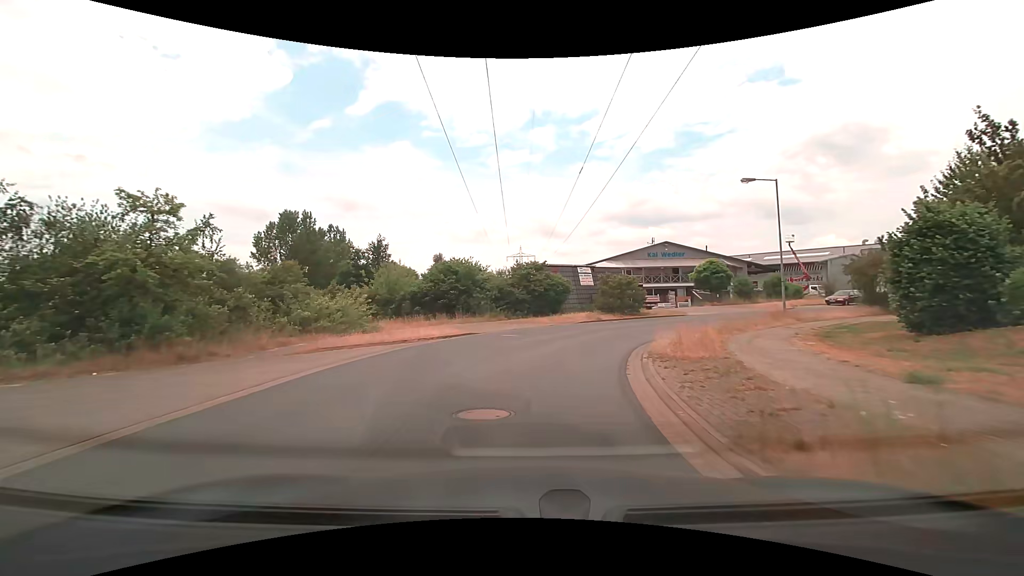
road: residential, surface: asphalt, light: Day
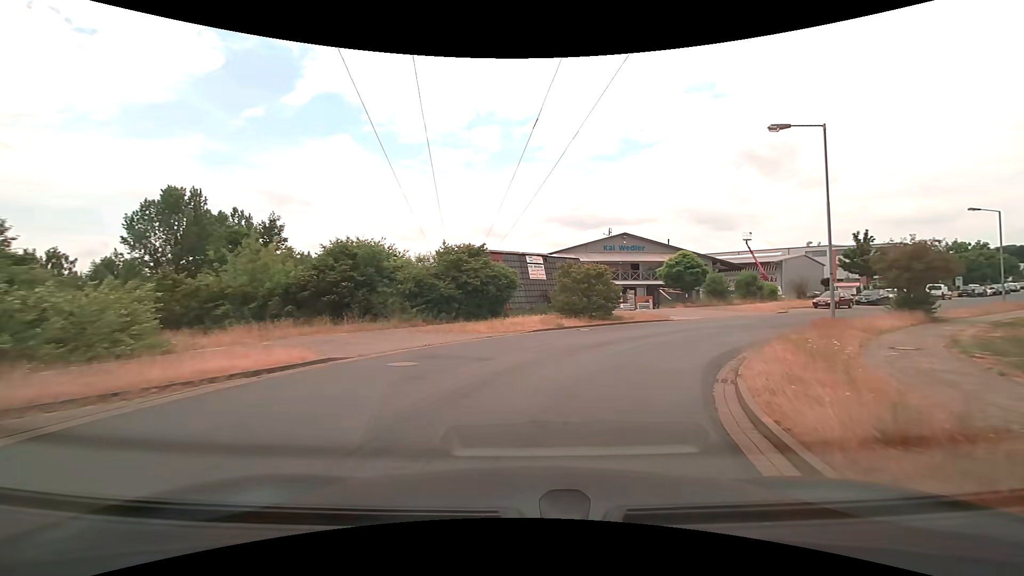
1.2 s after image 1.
(+0.4, +10.3) m; +7°
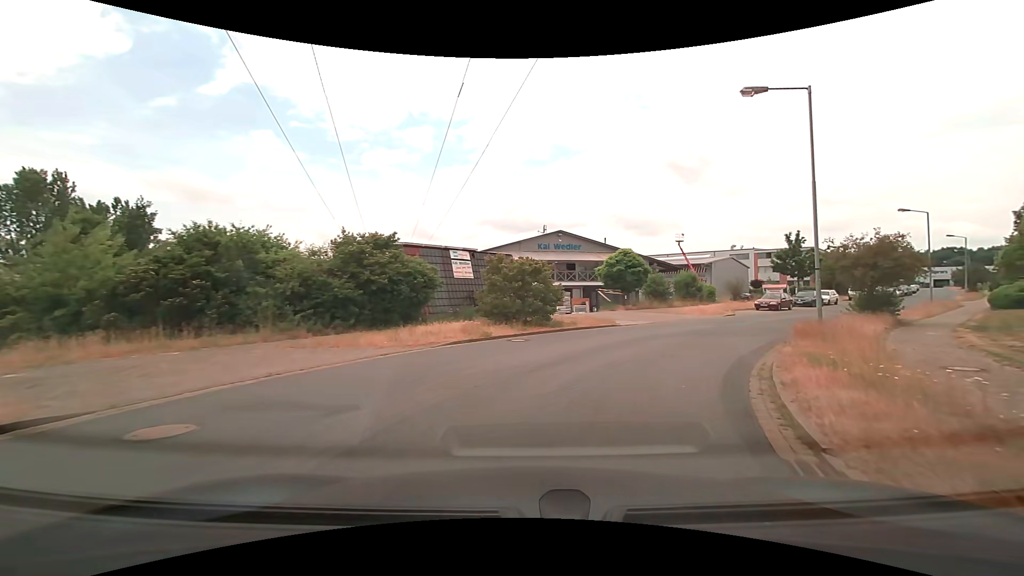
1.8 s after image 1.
(+0.3, +4.8) m; +7°
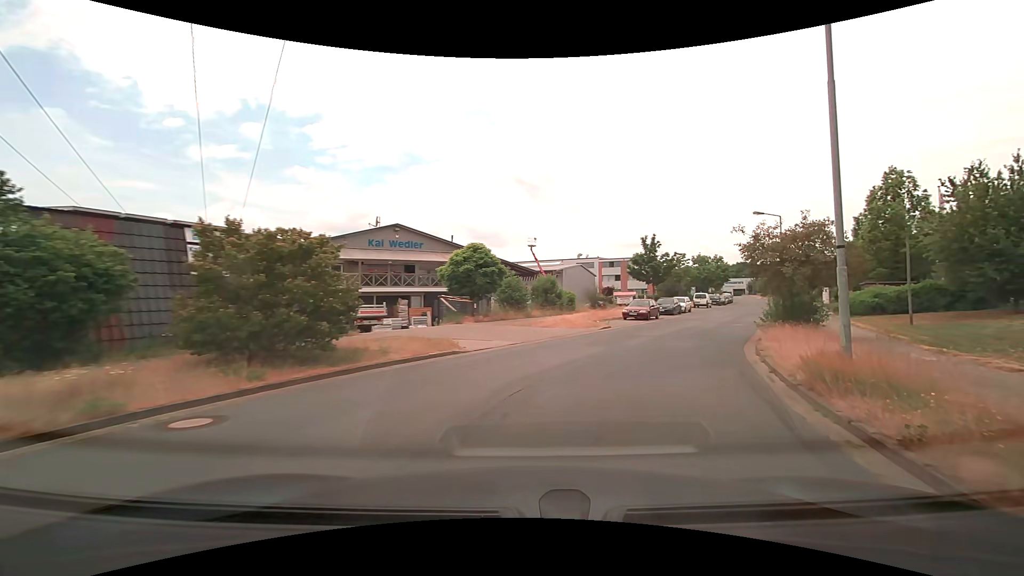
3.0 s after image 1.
(+1.3, +9.4) m; +17°
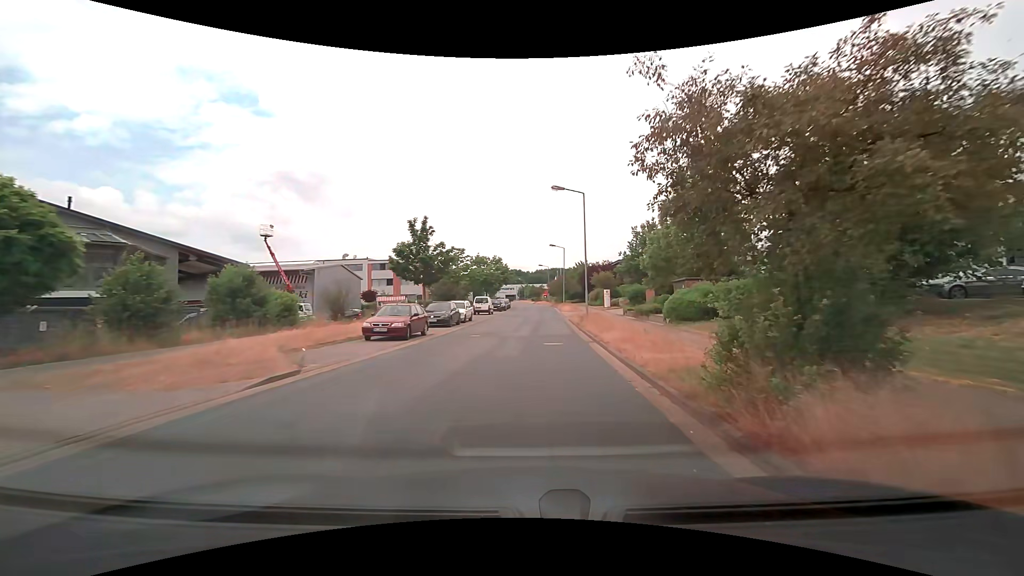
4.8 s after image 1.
(+3.4, +14.2) m; +25°
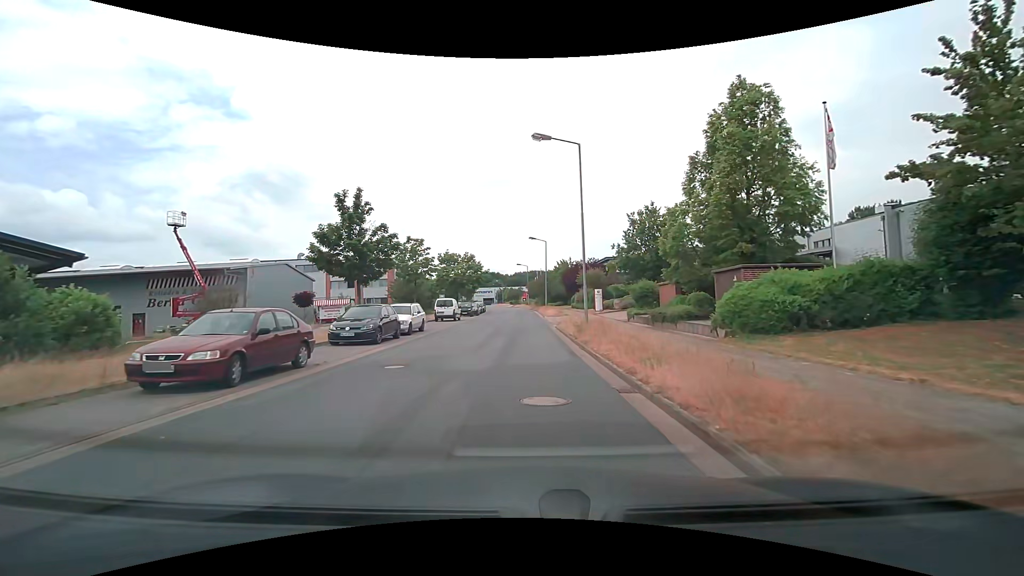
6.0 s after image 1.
(+0.4, +9.8) m; +4°
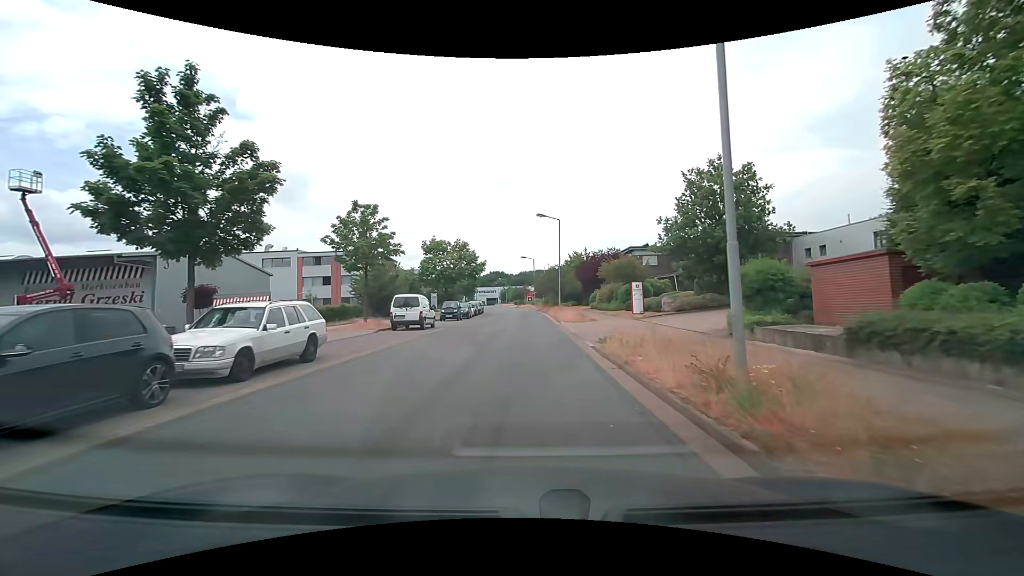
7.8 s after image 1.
(-0.2, +14.0) m; -1°
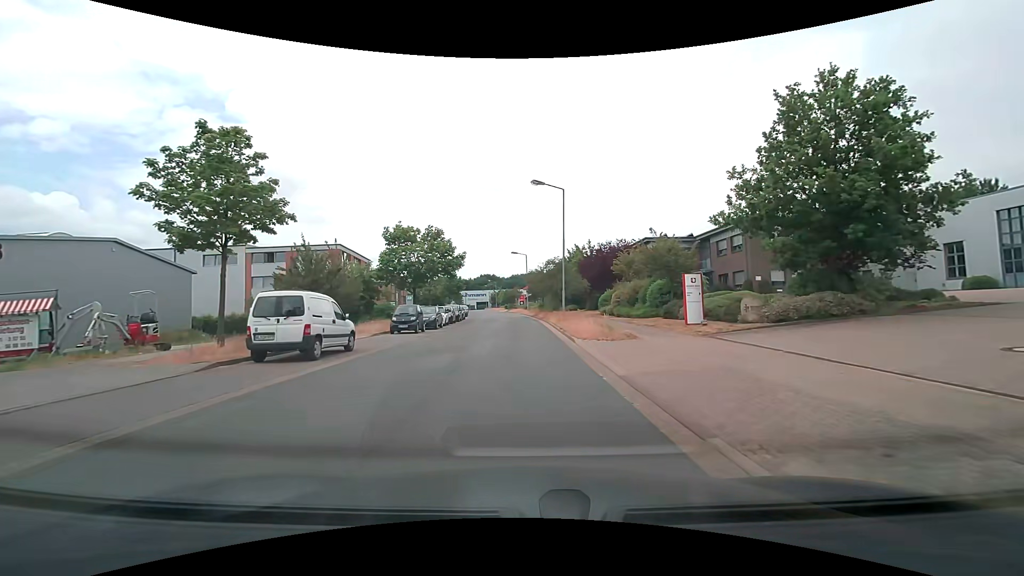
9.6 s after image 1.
(+0.1, +12.1) m; +1°
(0, +10) (0, +20) (0, +30) (-1, +40) (-1, +50) (-2, +60) (-3, +70) (-4, +80) (-5, +90) (-6, +100) m
